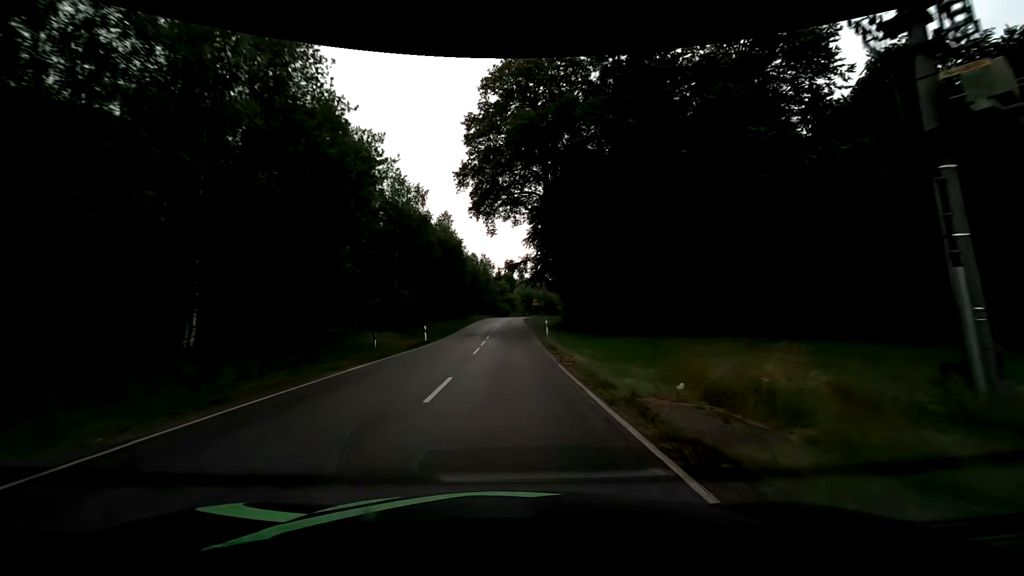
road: tertiary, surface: asphalt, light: Day
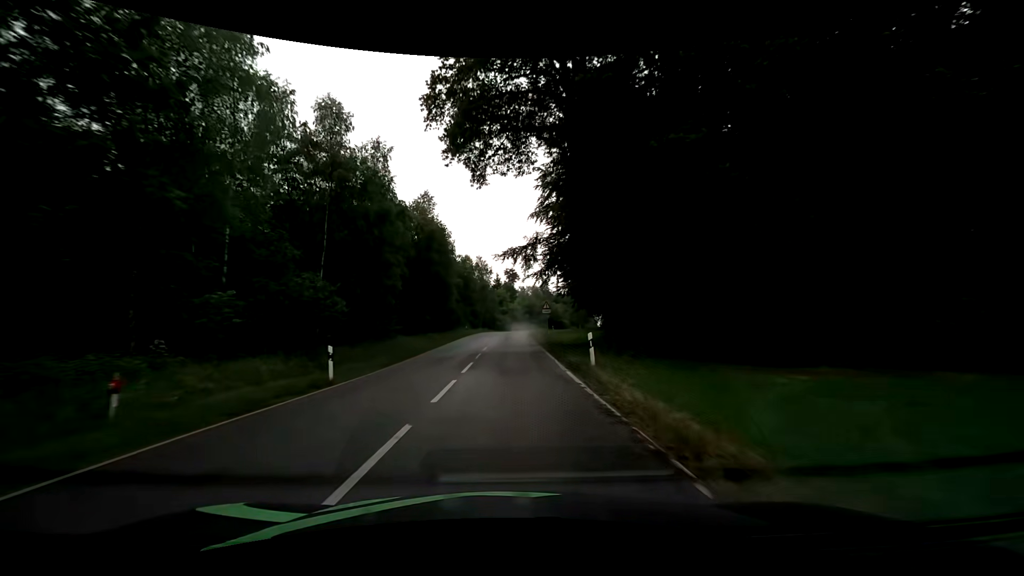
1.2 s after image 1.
(+0.1, +17.4) m; 0°
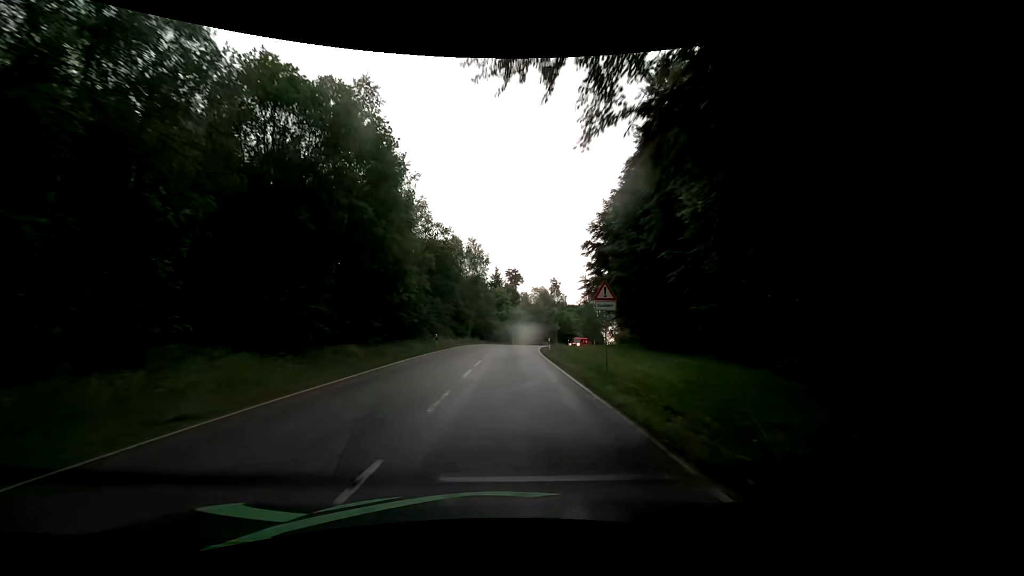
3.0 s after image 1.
(0.0, +26.1) m; 0°
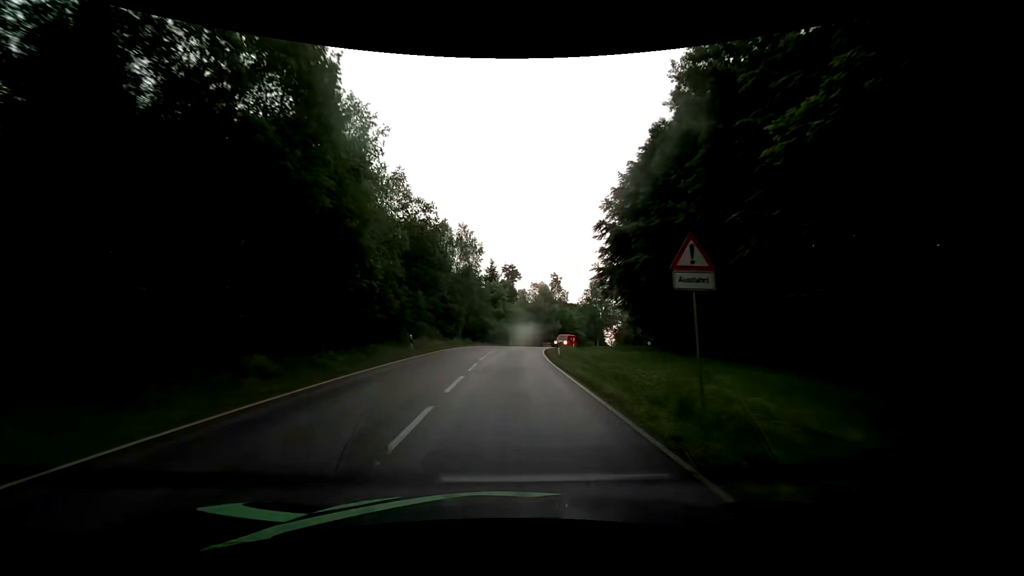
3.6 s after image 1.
(+0.1, +8.8) m; +1°
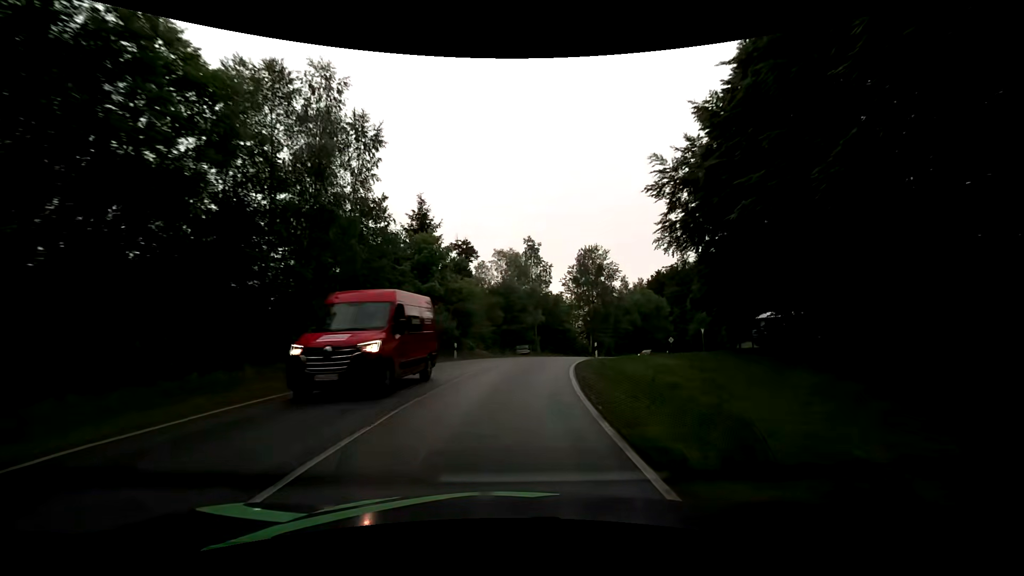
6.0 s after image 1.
(+0.9, +35.4) m; +4°
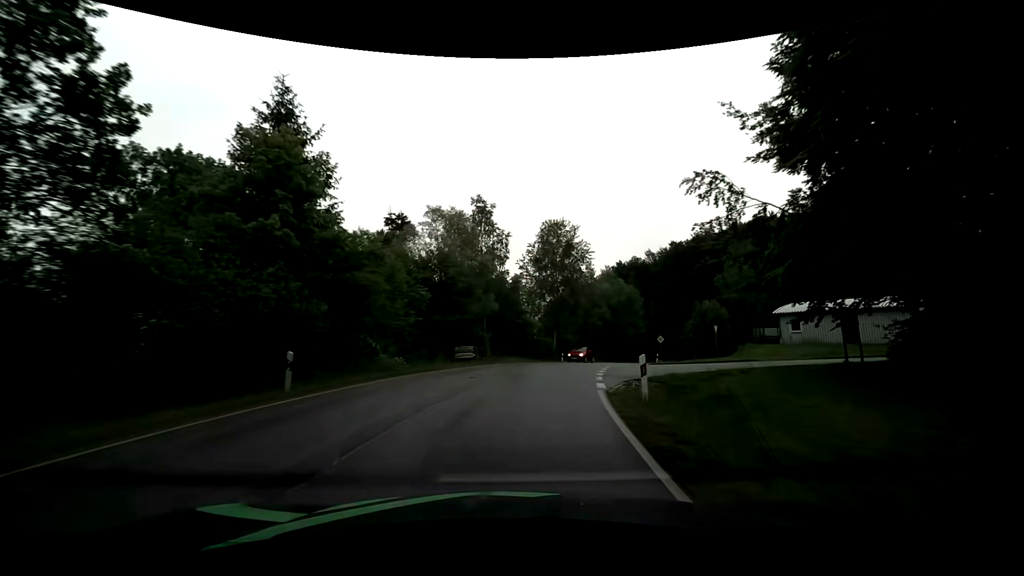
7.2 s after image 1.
(+0.8, +17.6) m; +6°
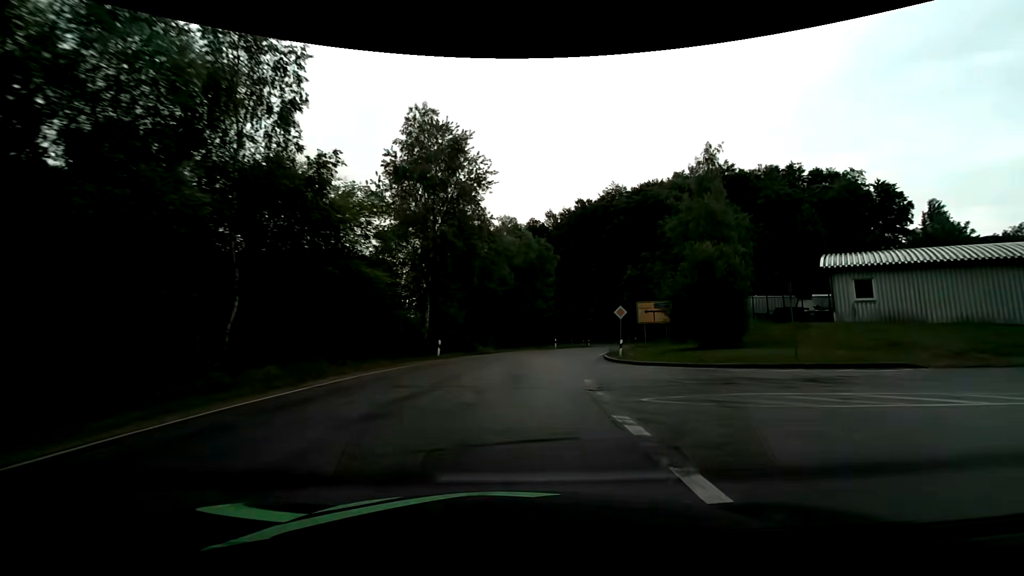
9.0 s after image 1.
(+2.9, +25.8) m; +13°
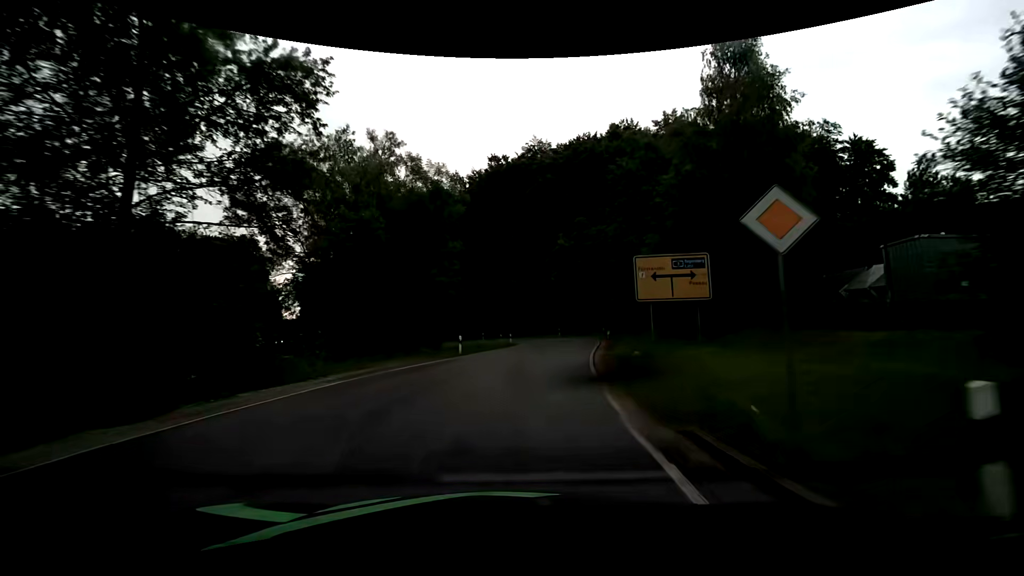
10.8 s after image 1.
(+2.2, +23.3) m; +11°
(0, +10) (+1, +20) (+3, +30) (+5, +40) (+6, +49) (+5, +59) (+1, +68) (-7, +74) (-16, +78) (-26, +82) m
